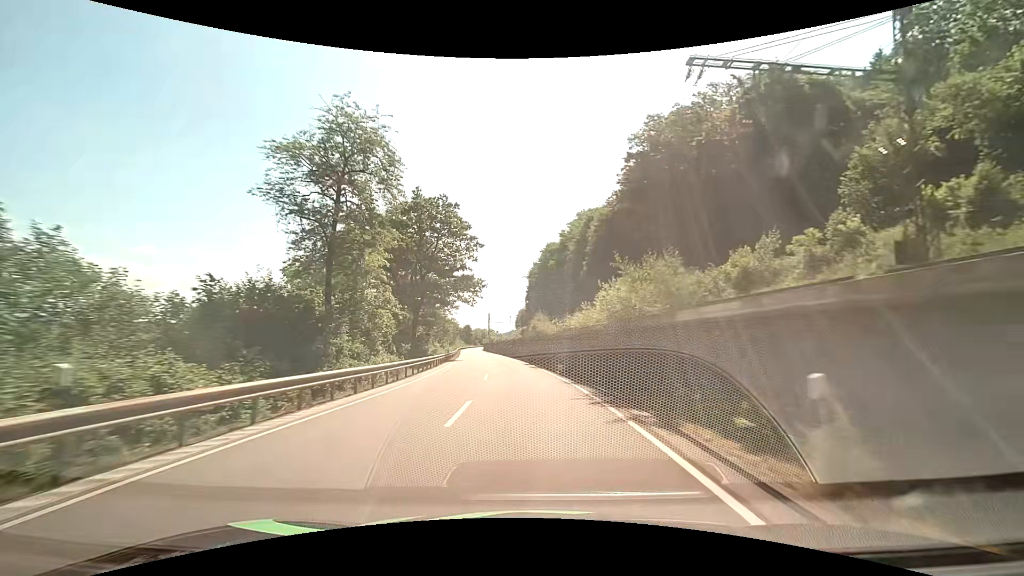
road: primary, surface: asphalt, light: Day
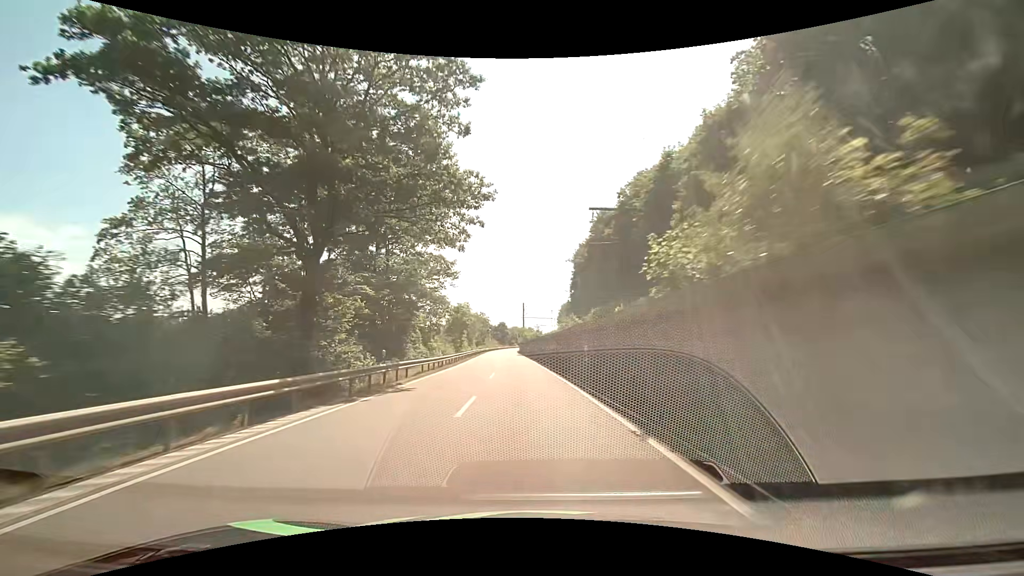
(-1.5, +34.8) m; -5°
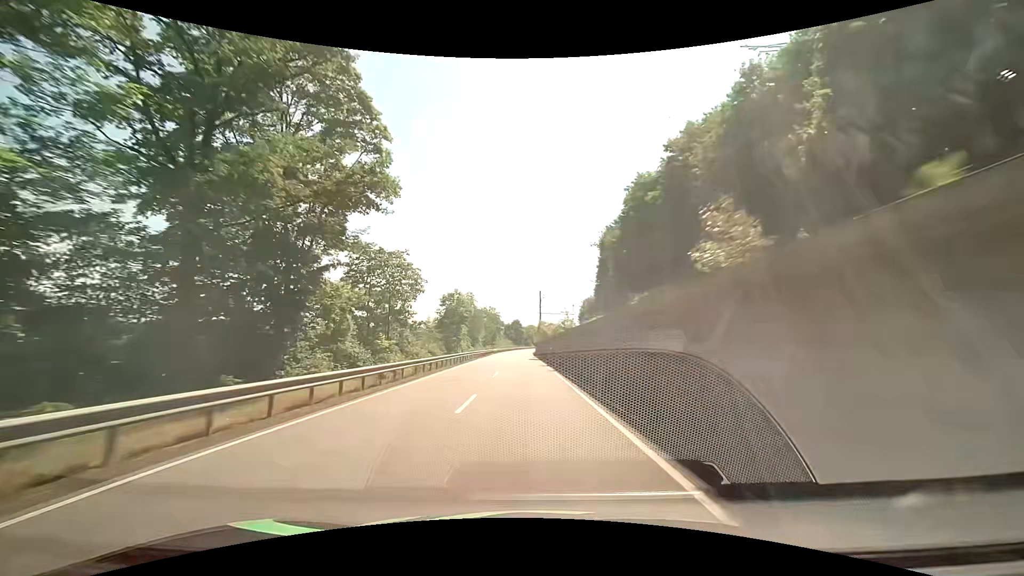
(-0.3, +23.2) m; -1°
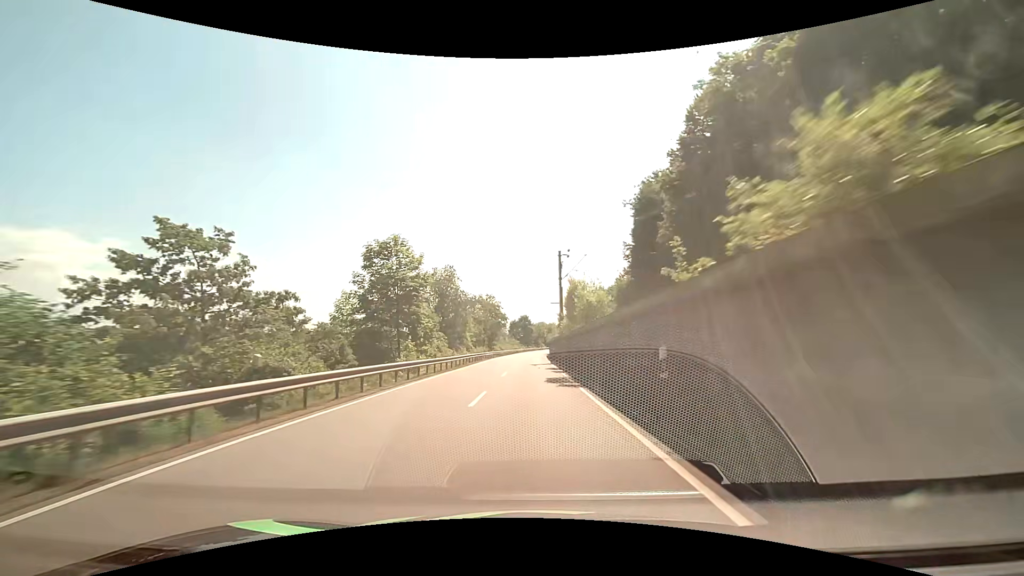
(-0.6, +34.8) m; -1°
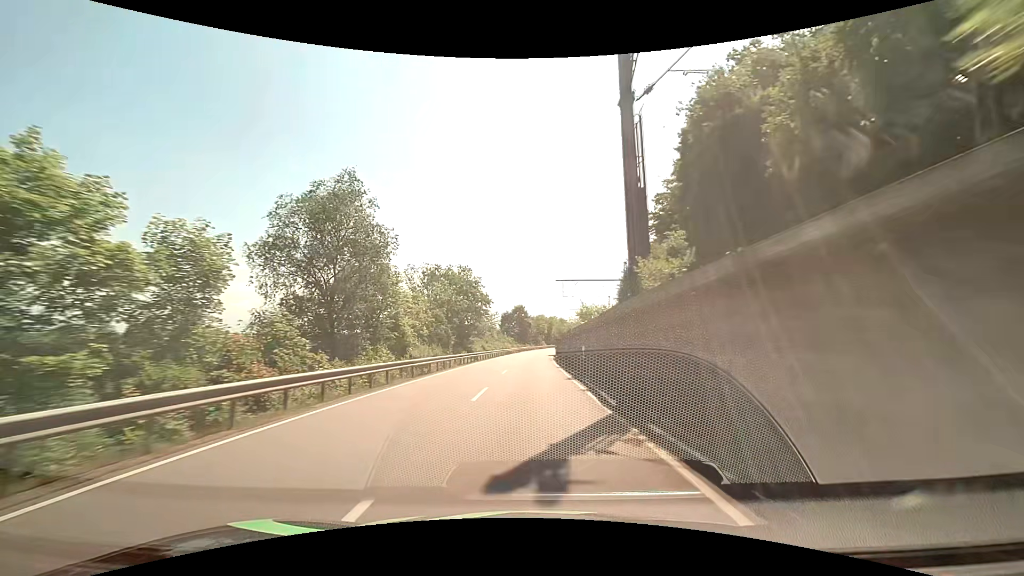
(-0.1, +34.8) m; 0°
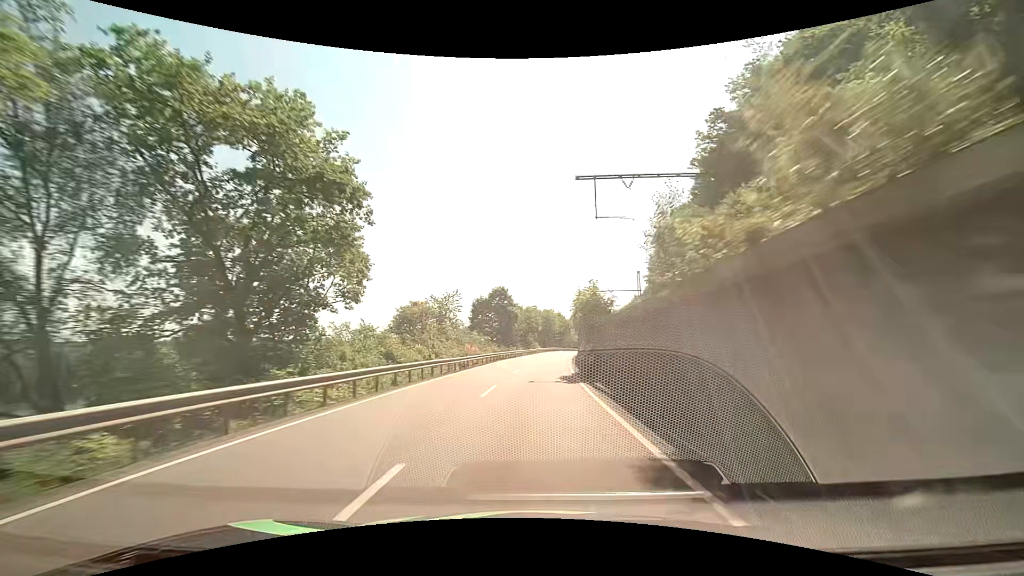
(+0.3, +46.4) m; +1°
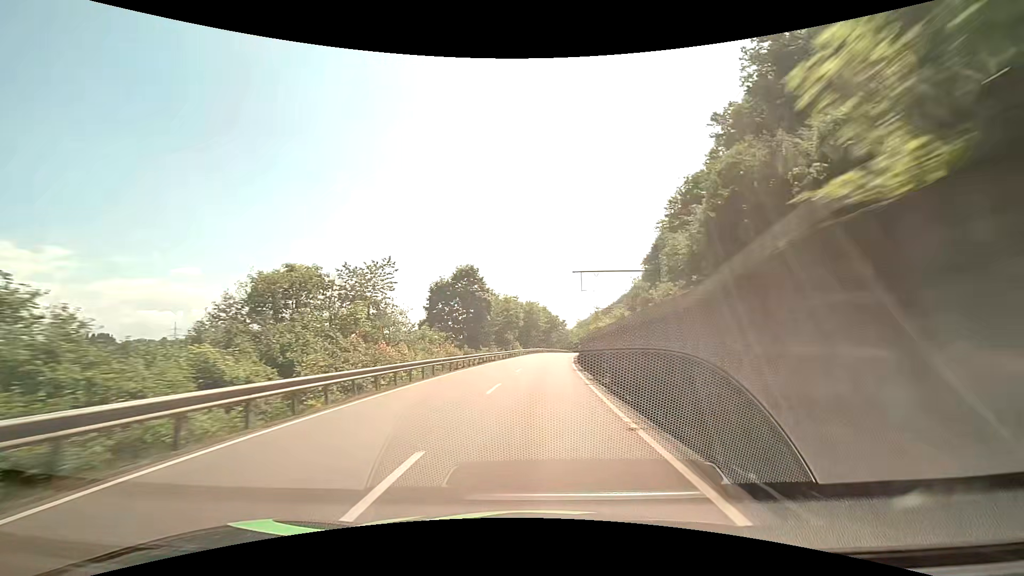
(+0.5, +23.2) m; +2°
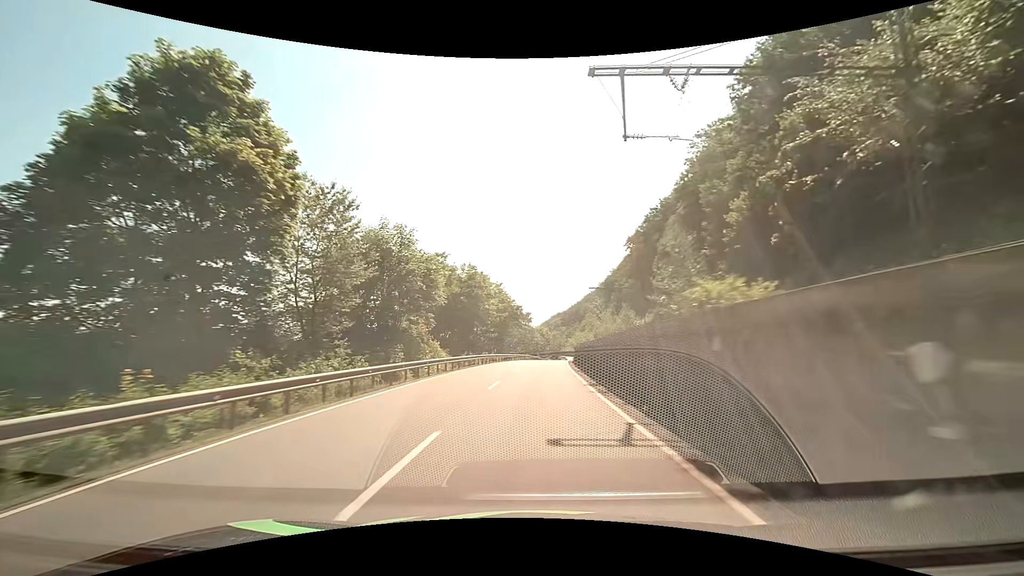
(+1.9, +46.0) m; +5°
(0, +10) (0, +20) (+1, +30) (+1, +40) (+2, +50) (+3, +60) (+4, +70) (+5, +80) (+6, +90) (+7, +100) m
